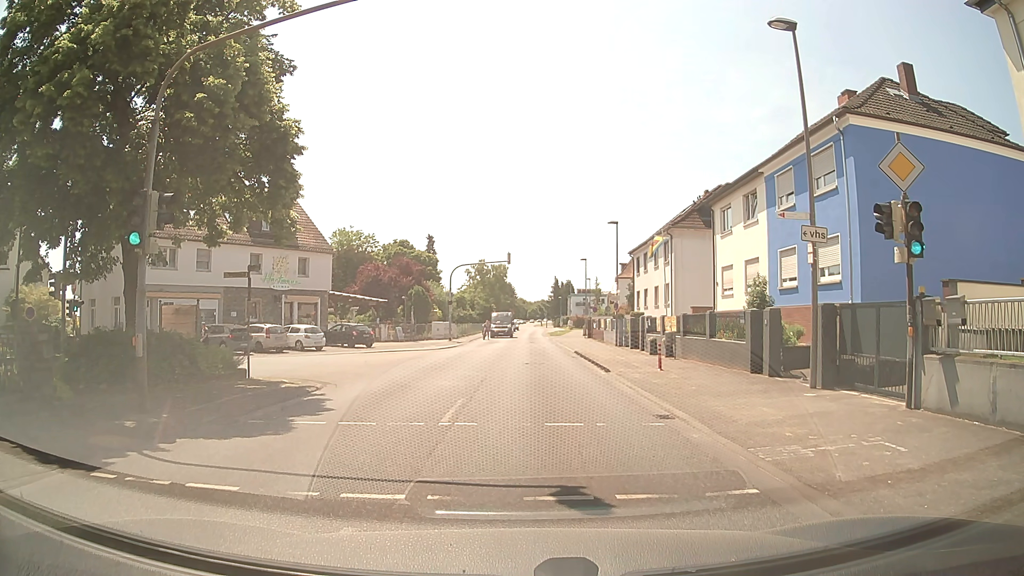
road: secondary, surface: asphalt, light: Day
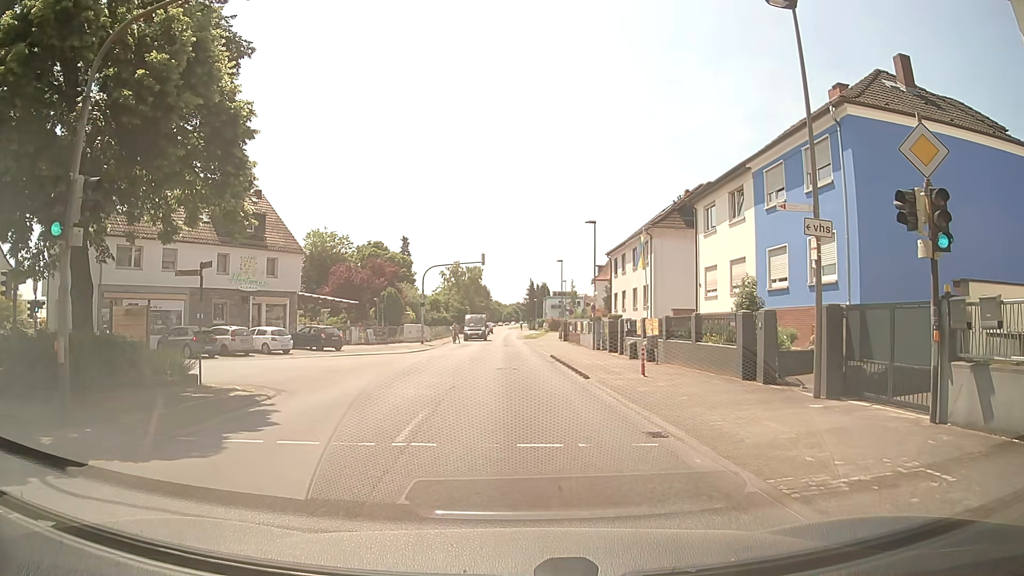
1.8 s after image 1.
(0.0, +1.6) m; +1°
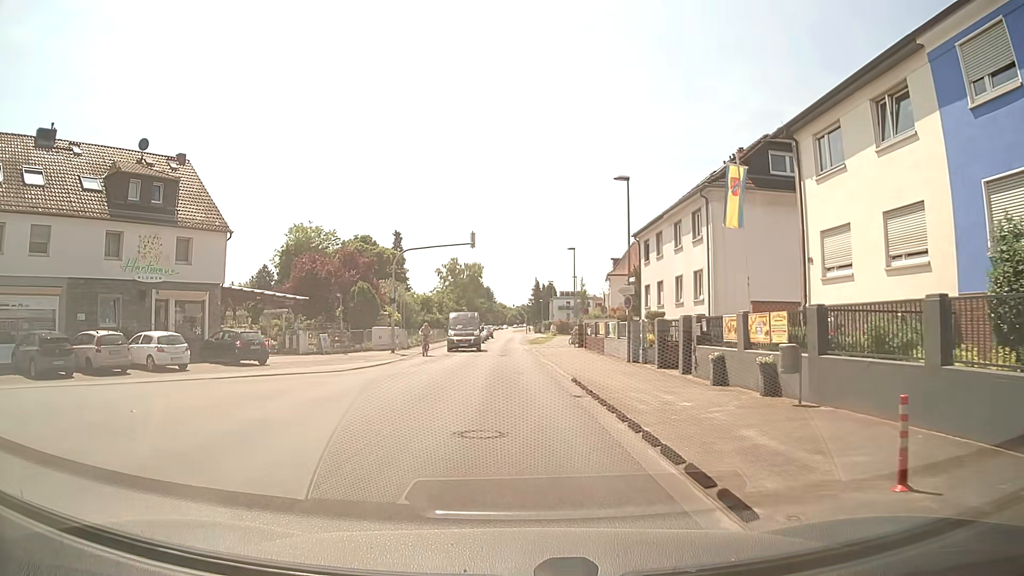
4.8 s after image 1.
(+0.1, +13.4) m; -1°
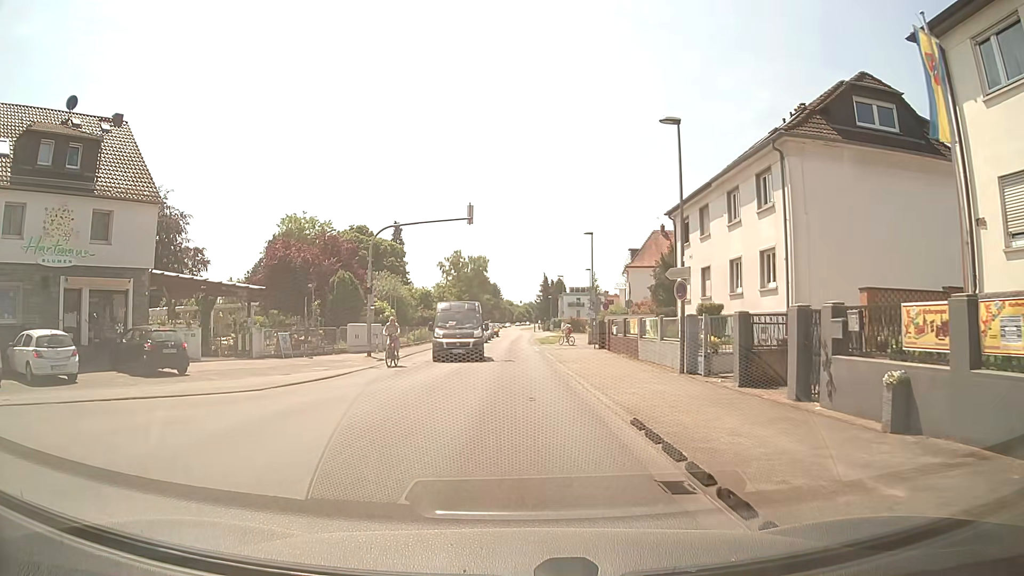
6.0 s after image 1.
(-0.1, +8.0) m; -1°
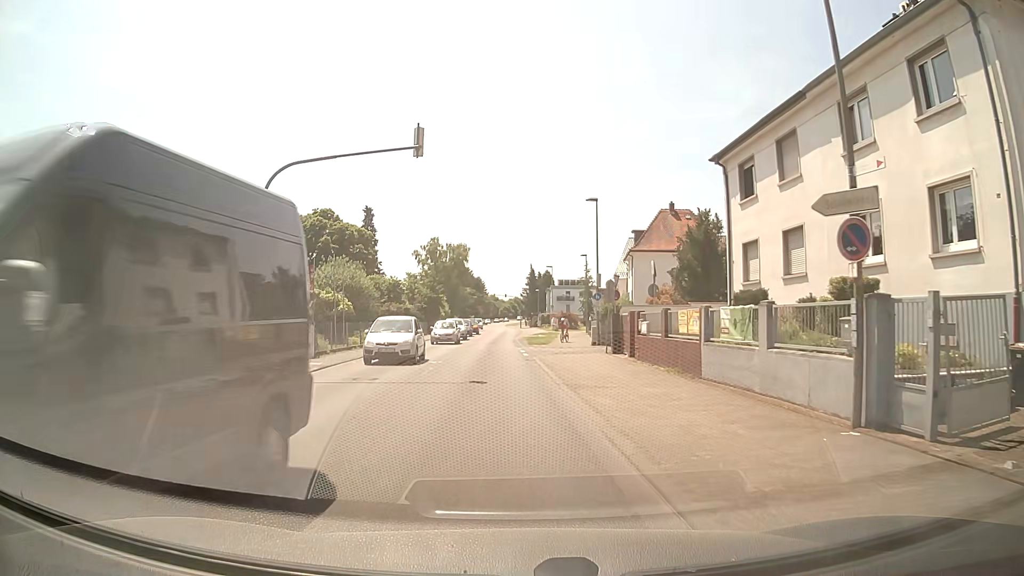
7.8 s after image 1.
(+0.2, +11.8) m; +1°
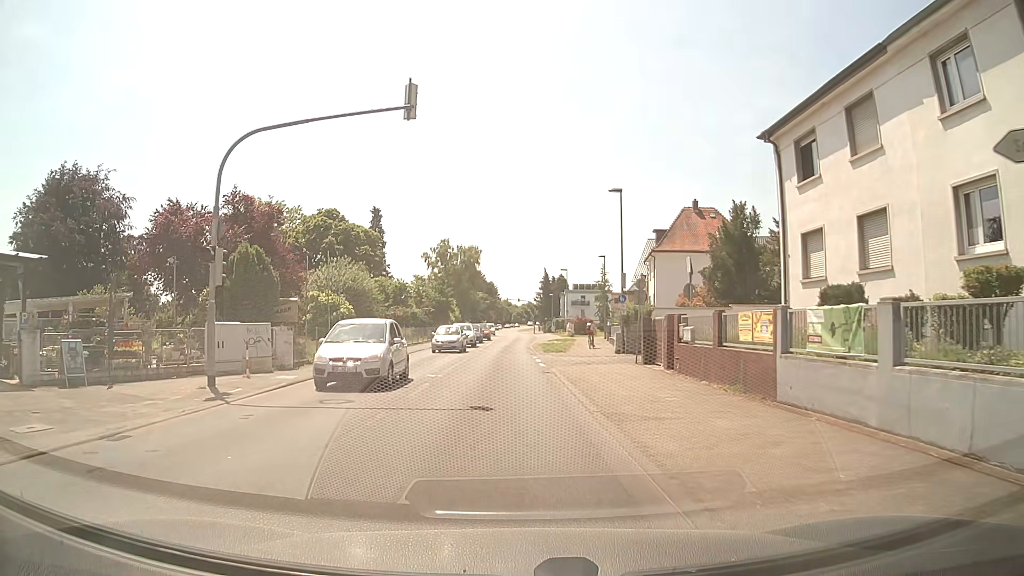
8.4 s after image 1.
(0.0, +4.1) m; 0°
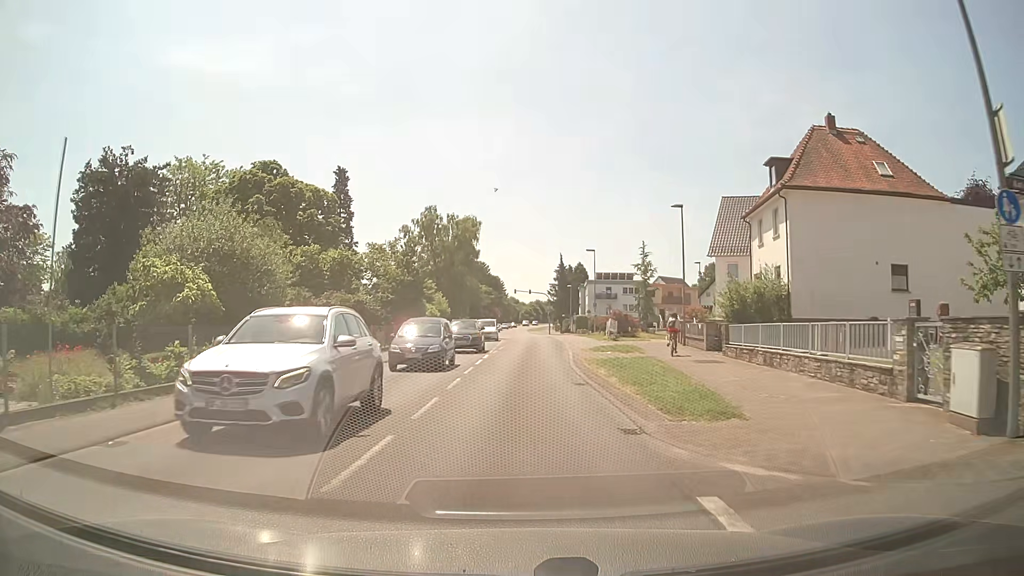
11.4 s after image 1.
(-0.7, +26.6) m; -1°
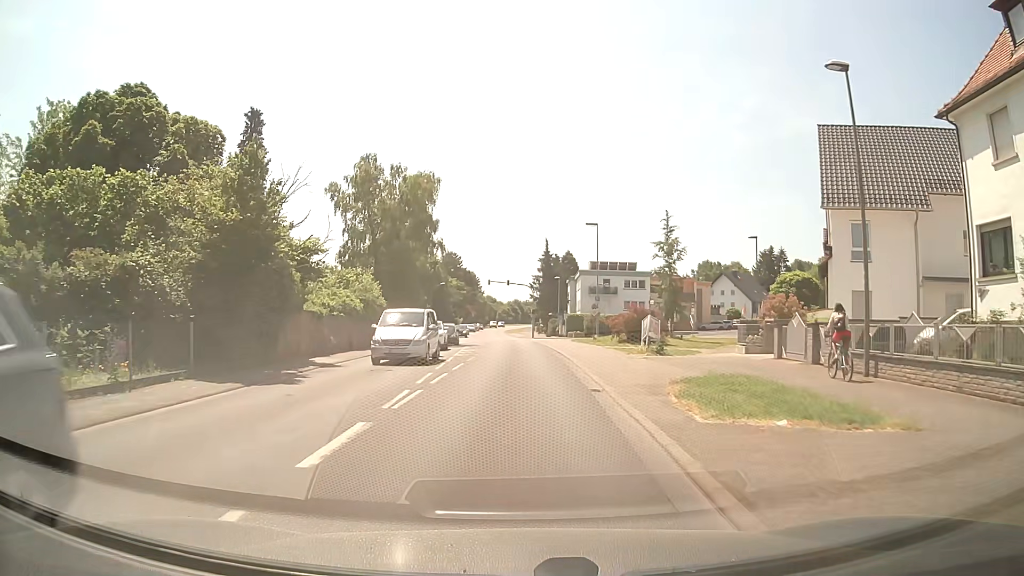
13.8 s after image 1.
(+0.4, +22.1) m; +2°
